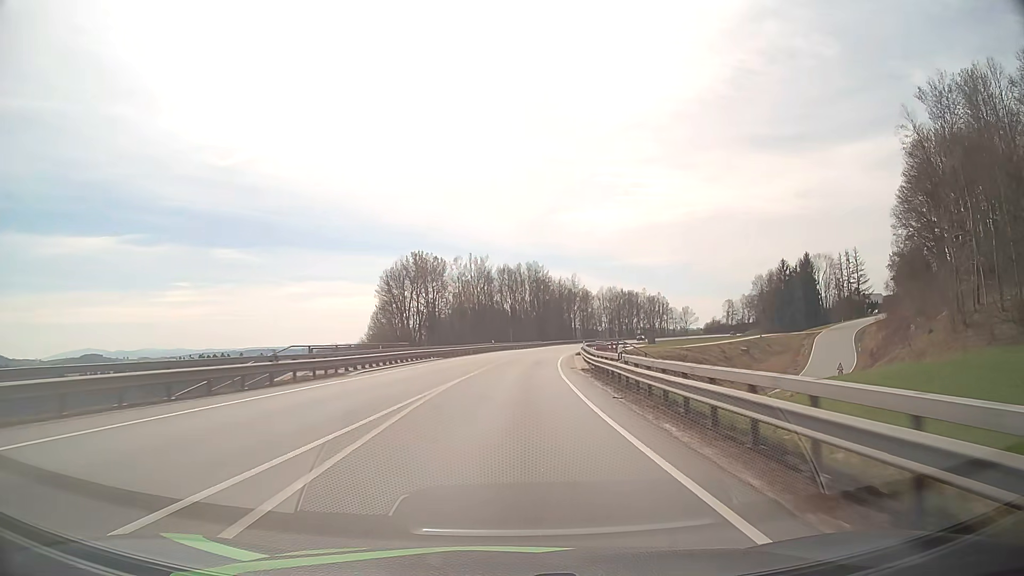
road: primary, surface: asphalt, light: Day
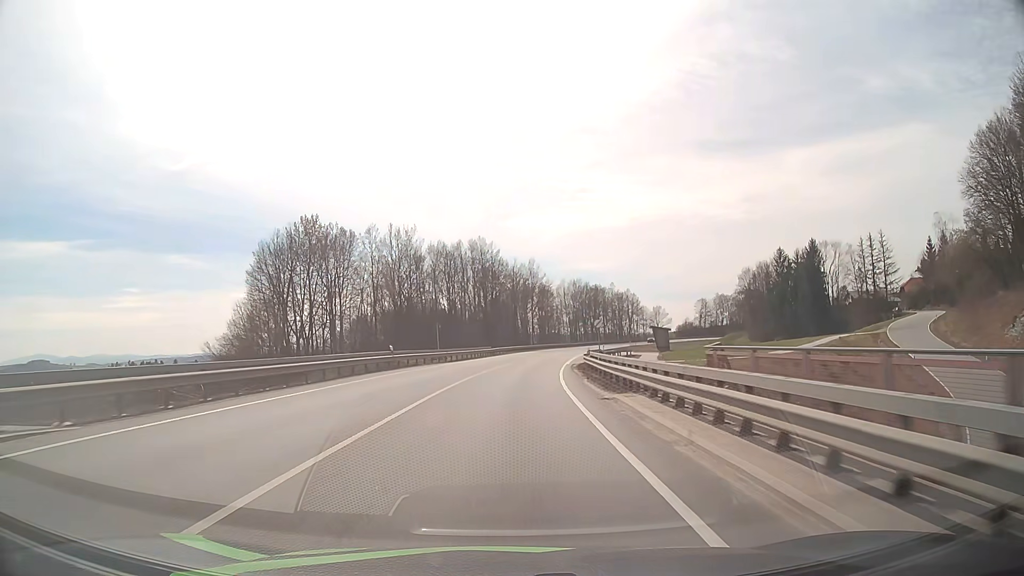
(+1.7, +40.2) m; +5°
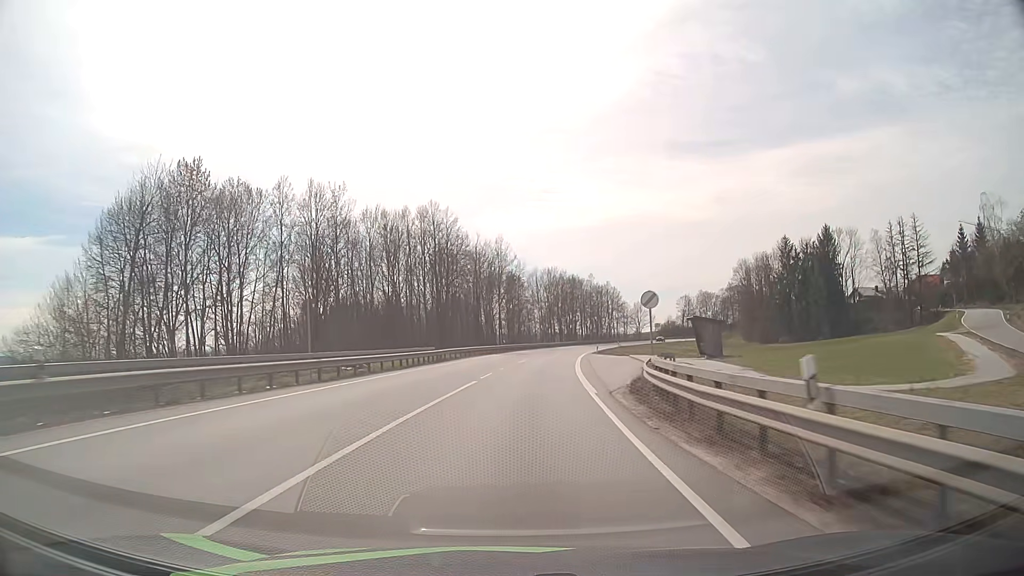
(+0.7, +26.8) m; +3°
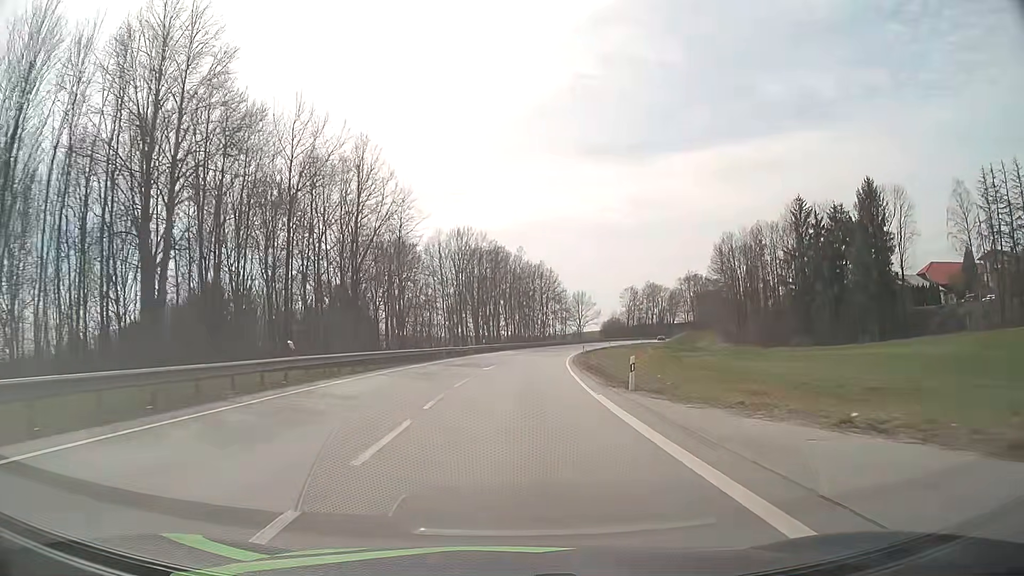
(+3.5, +53.5) m; +7°
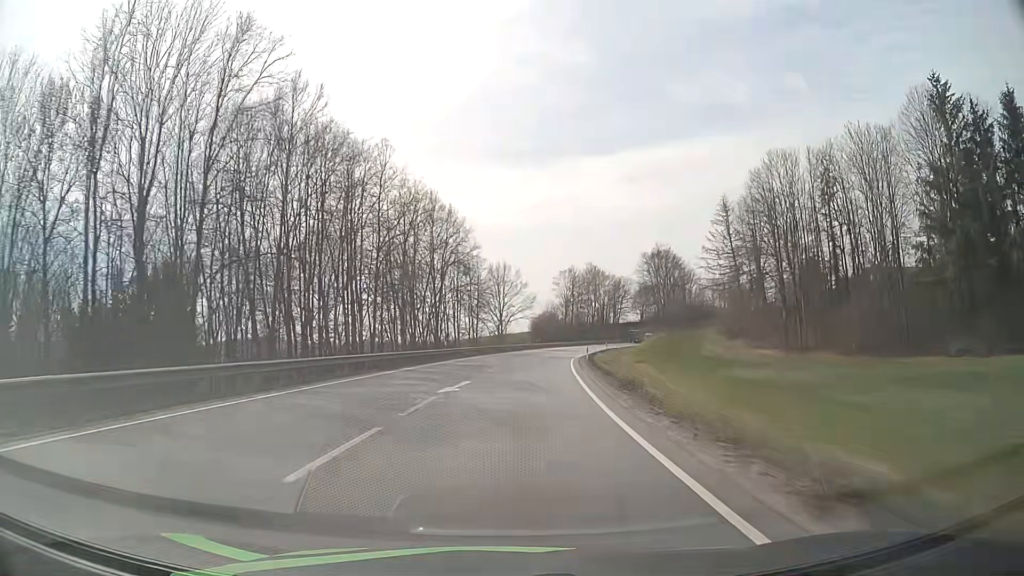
(+4.8, +66.8) m; +8°
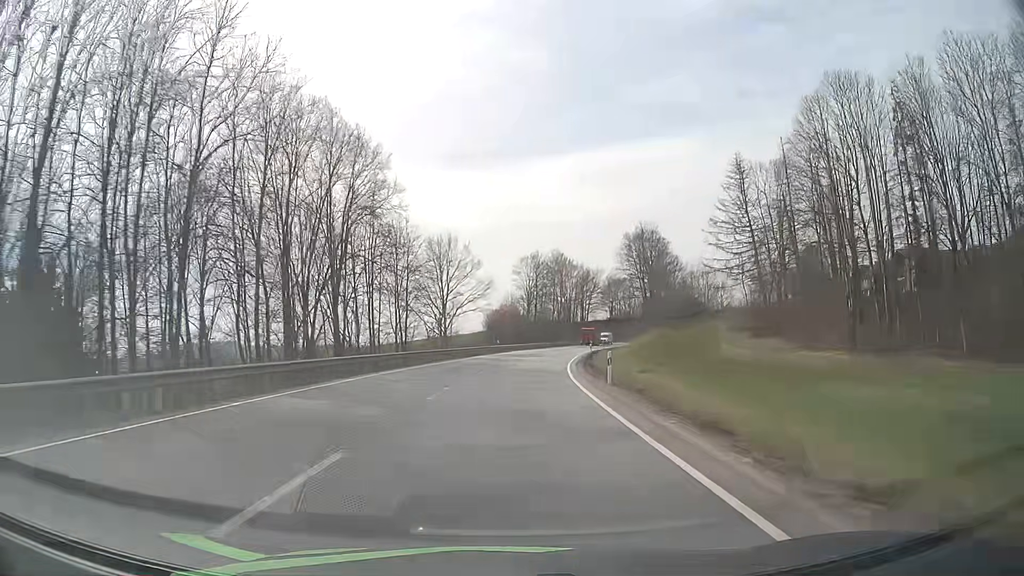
(+0.9, +26.7) m; +4°
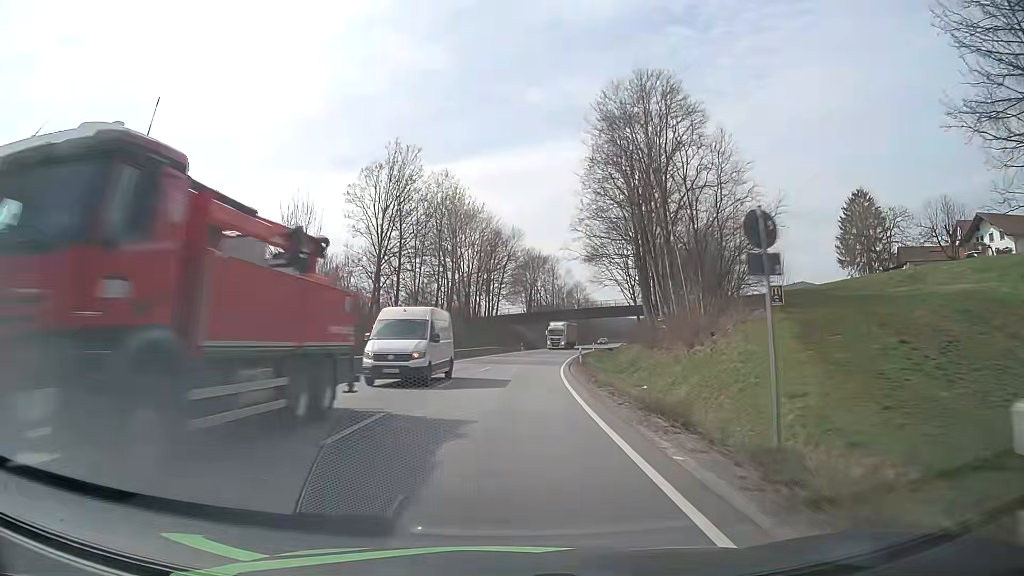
(+5.8, +66.6) m; +9°
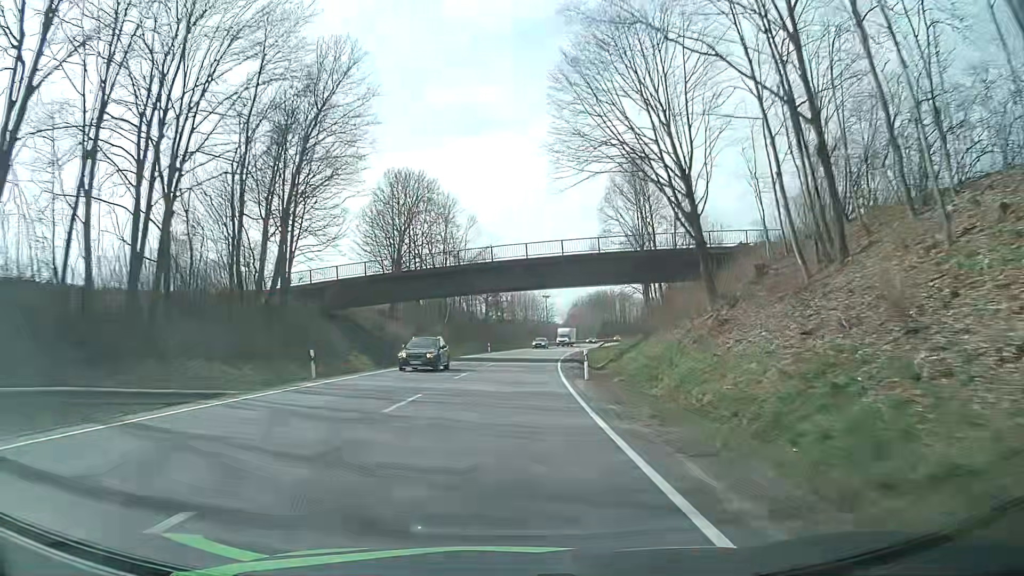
(+4.8, +67.4) m; +8°
(0, +10) (0, +20) (+1, +30) (+2, +40) (+3, +50) (+4, +60) (+5, +70) (+6, +80) (+8, +90) (+10, +99) m
